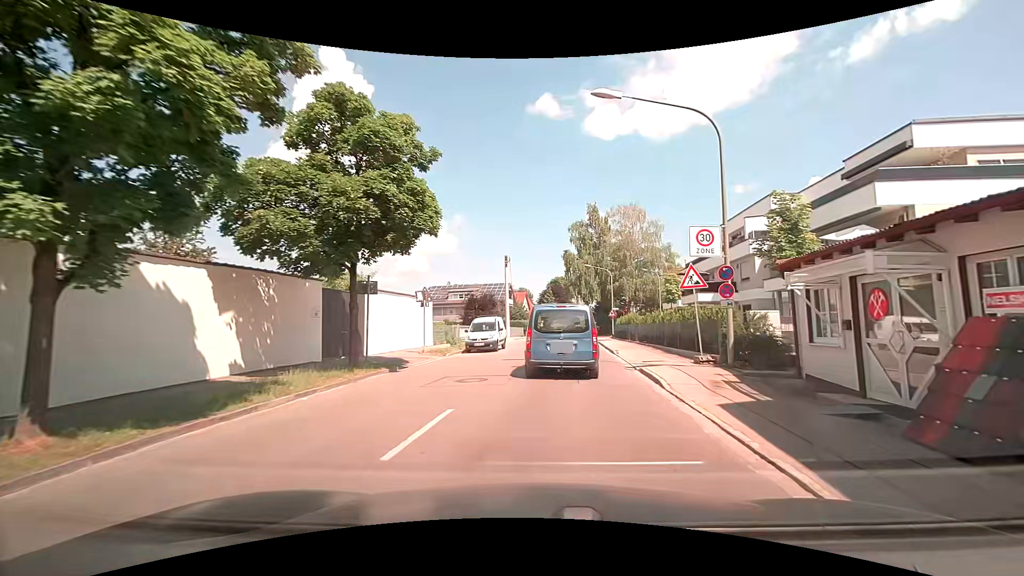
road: unclassified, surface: asphalt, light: Day
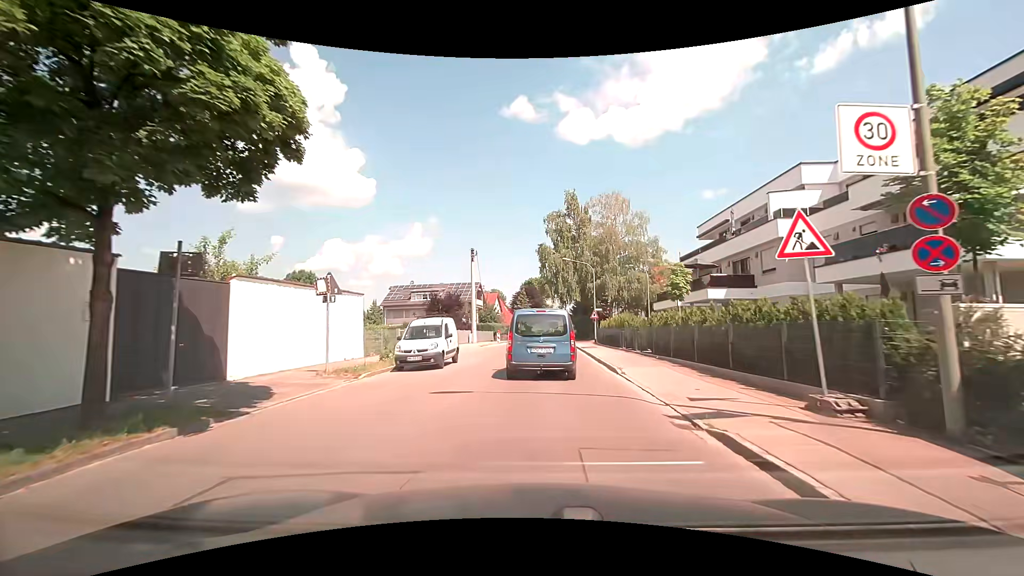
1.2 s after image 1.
(+0.3, +8.1) m; +3°
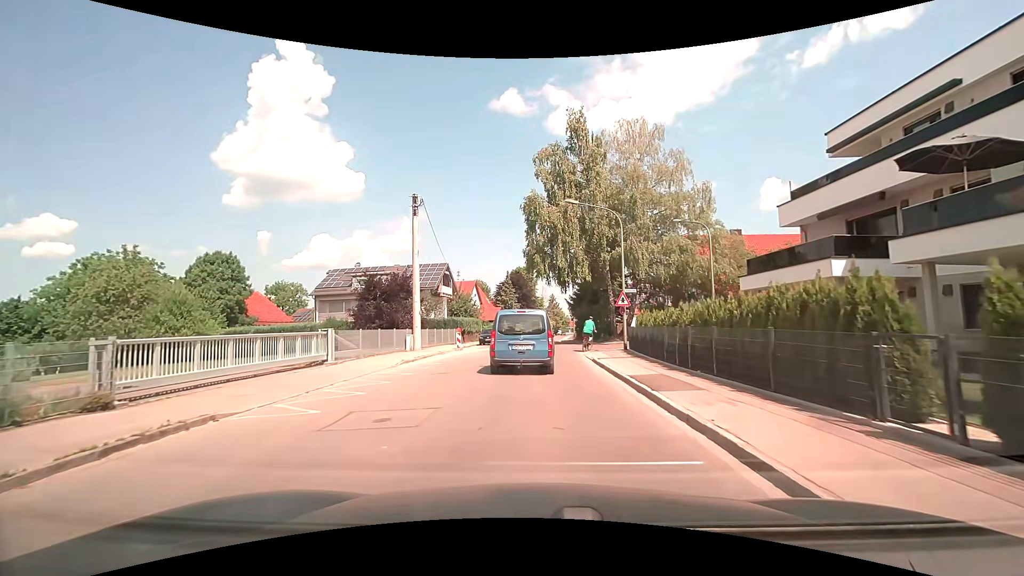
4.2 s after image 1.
(+0.5, +20.6) m; +1°
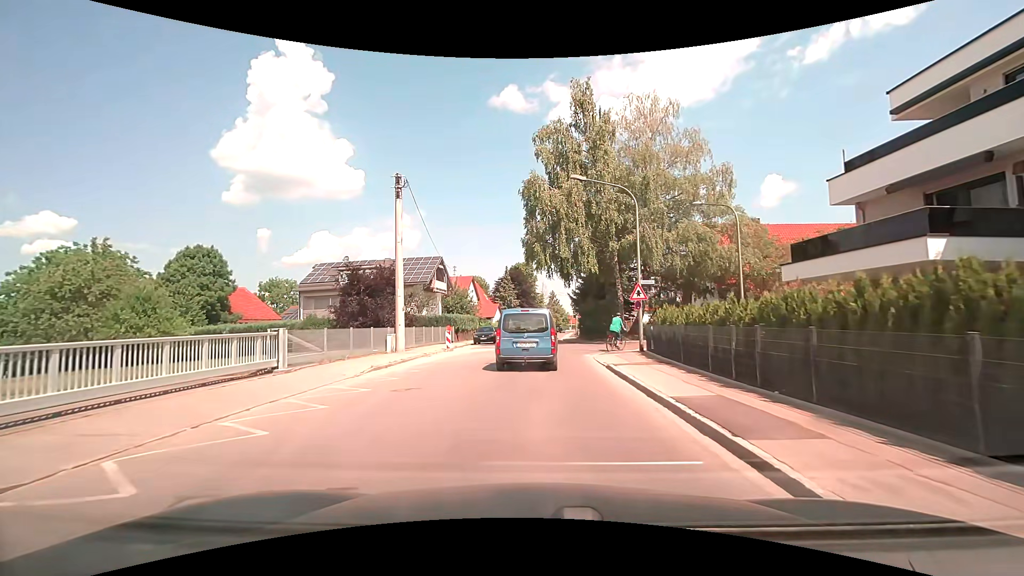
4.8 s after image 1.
(0.0, +3.9) m; 0°
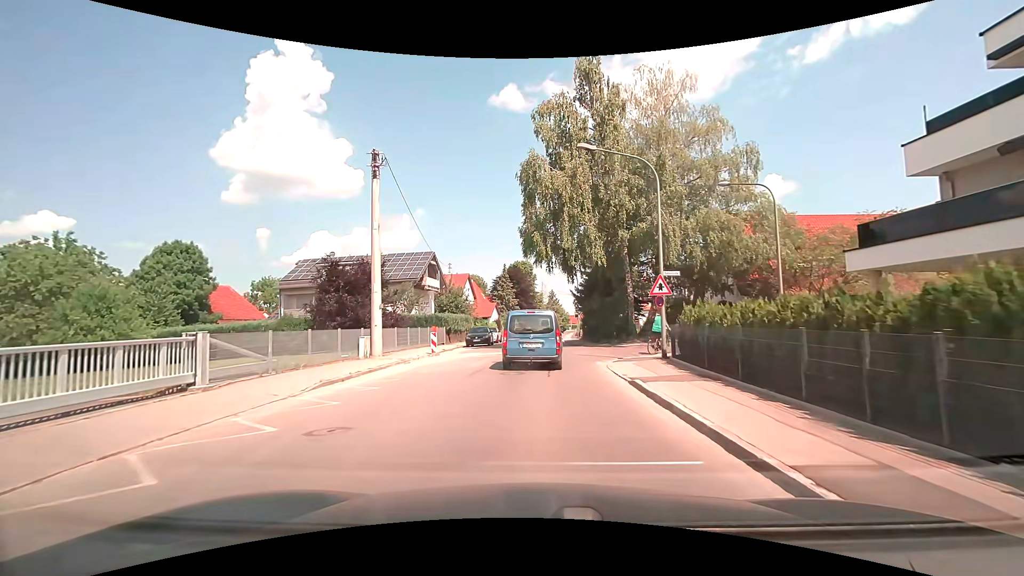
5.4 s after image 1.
(0.0, +4.0) m; 0°
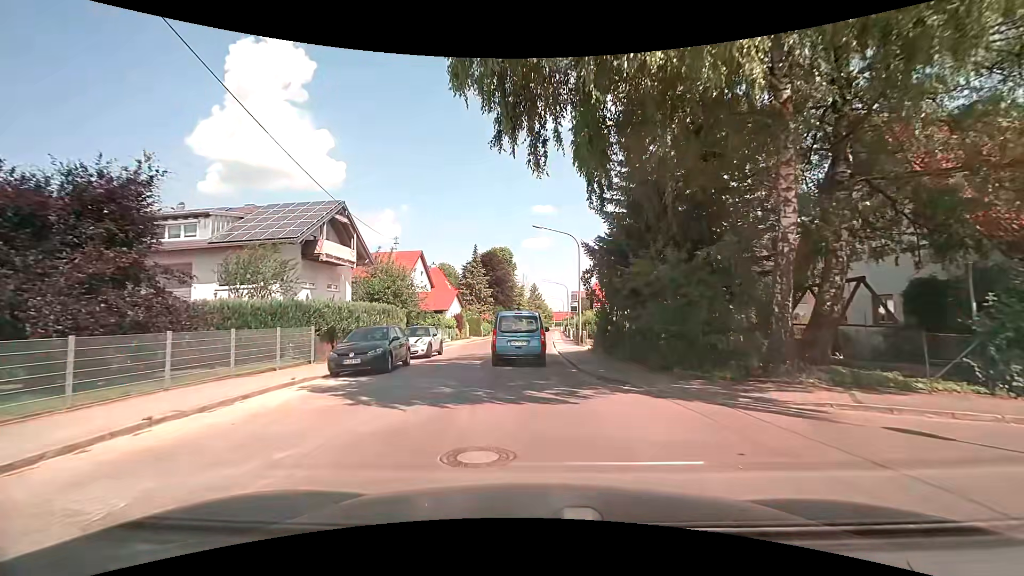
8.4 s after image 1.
(+0.5, +21.1) m; +2°
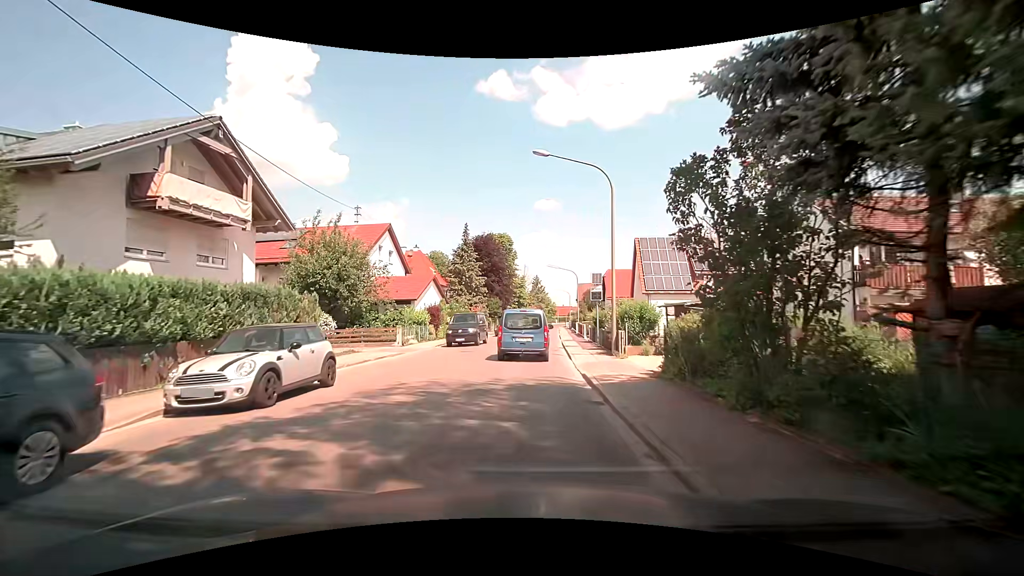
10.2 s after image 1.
(+0.1, +13.2) m; 0°
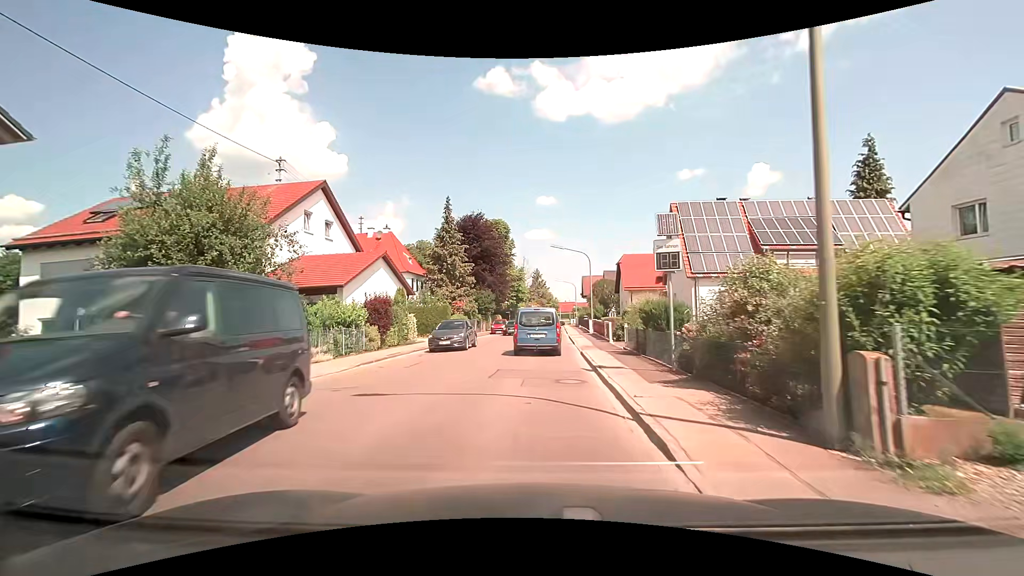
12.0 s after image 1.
(+0.1, +13.5) m; +1°
(0, +10) (0, +20) (0, +30) (0, +40) (+1, +50) (+1, +60) (+2, +70) (+2, +80) (+2, +90) (+3, +100) m
